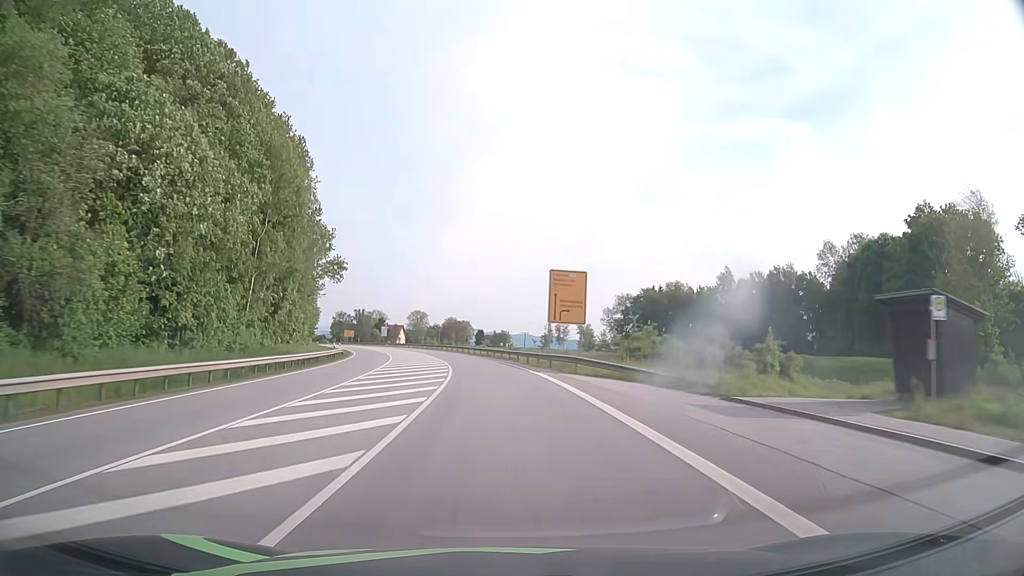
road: primary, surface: asphalt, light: Day
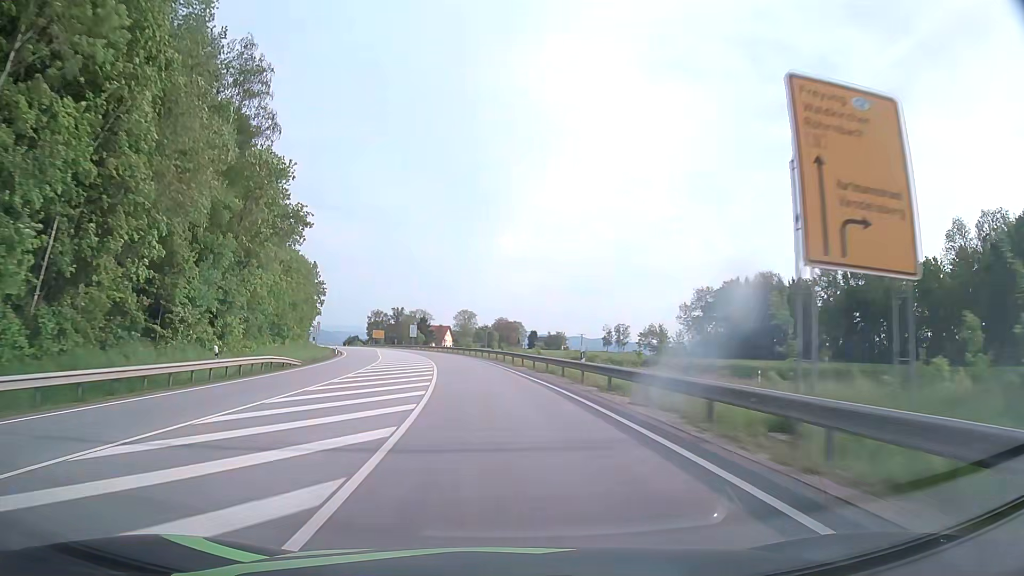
(-1.1, +30.8) m; -4°
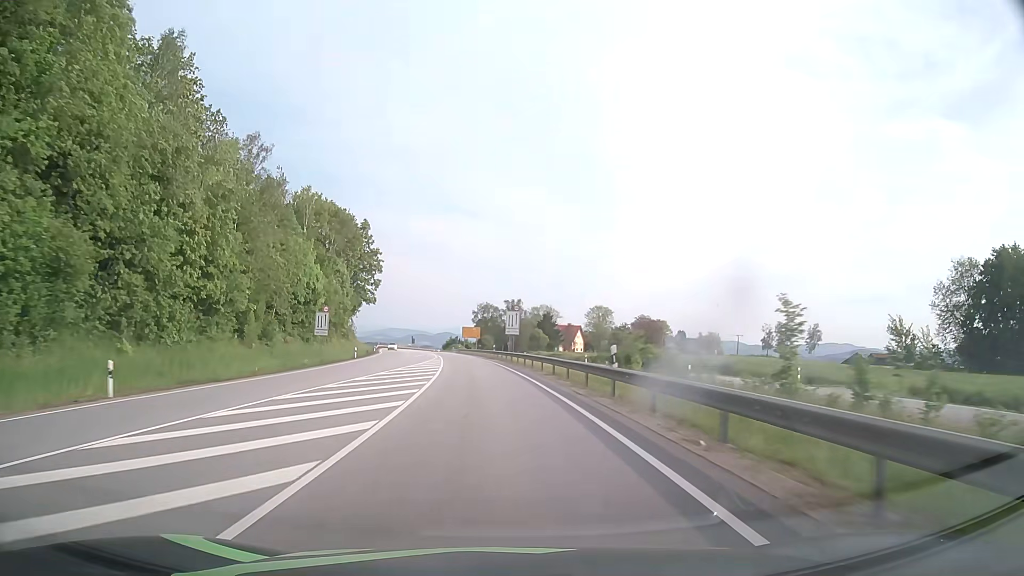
(-5.8, +61.2) m; -11°
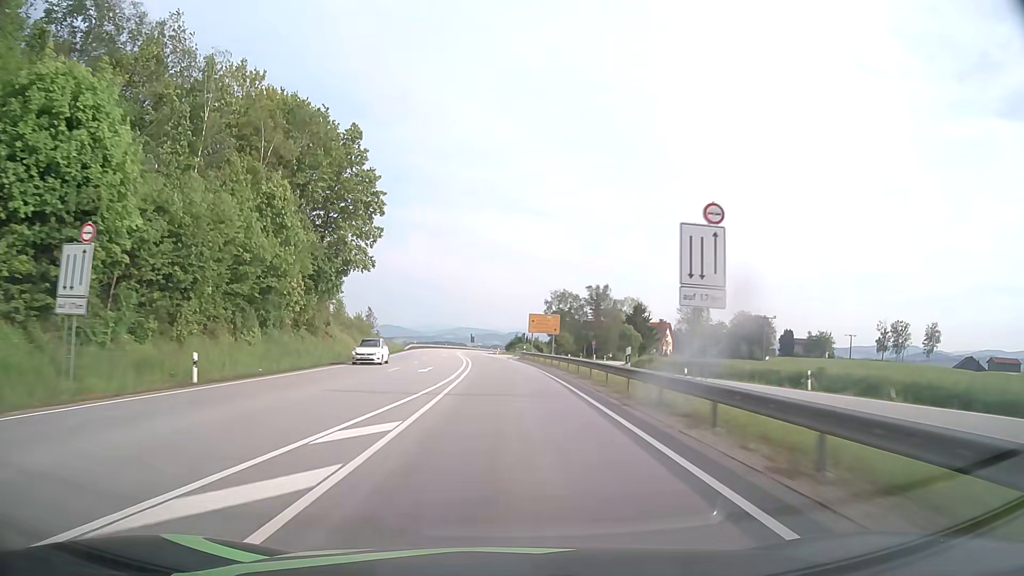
(-2.8, +46.0) m; -6°
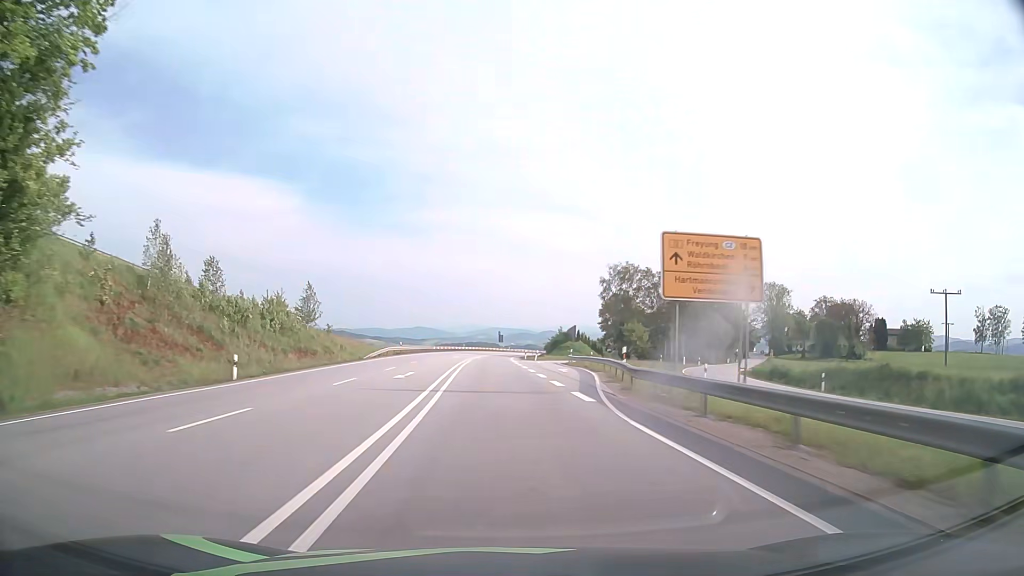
(-1.1, +46.4) m; -3°
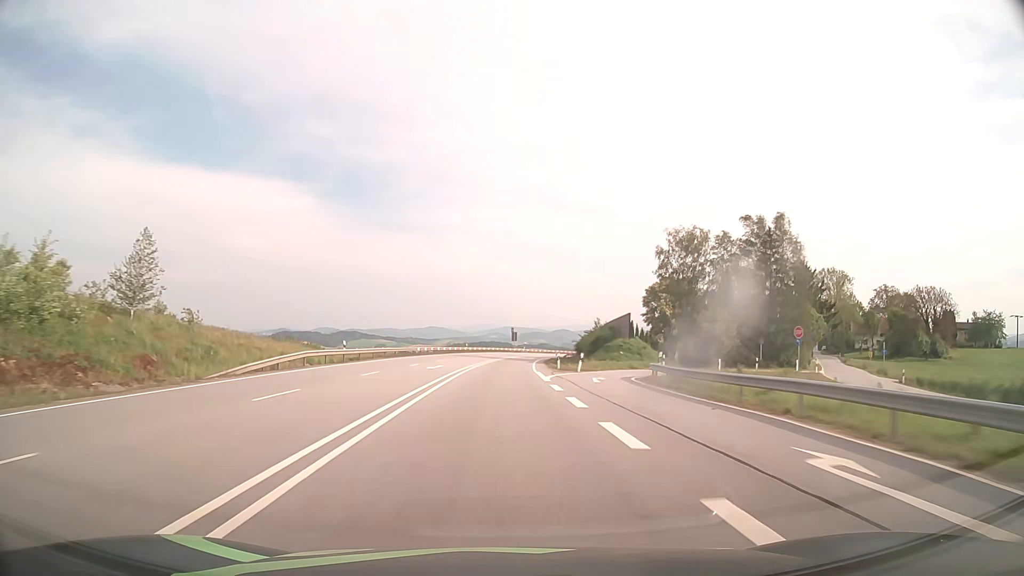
(-0.5, +31.1) m; -1°
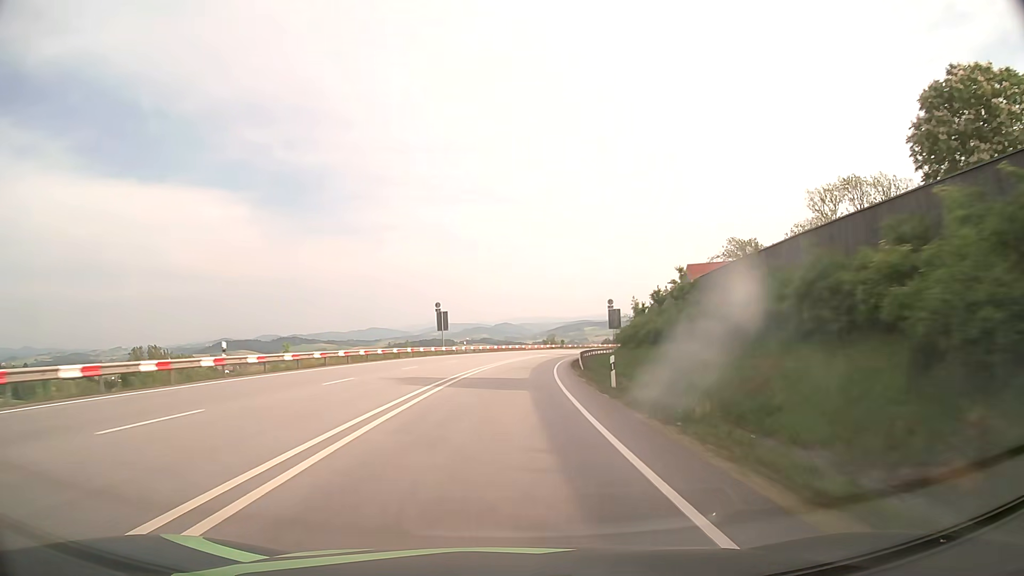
(+2.1, +78.4) m; +4°
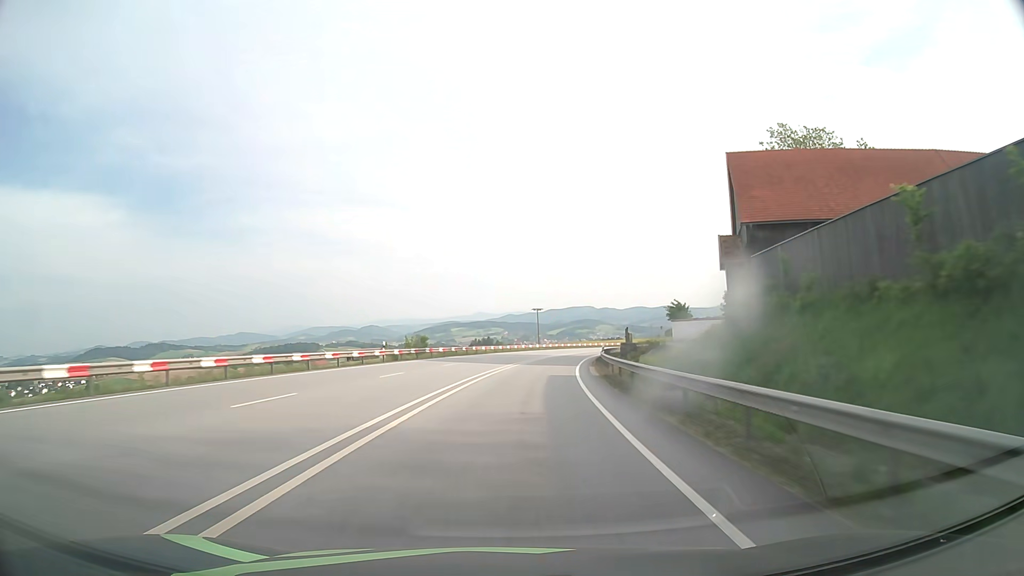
(+7.0, +78.9) m; +11°
(0, +10) (+1, +20) (+1, +30) (+3, +40) (+4, +50) (+6, +60) (+8, +69) (+10, +79) (+13, +89) (+15, +98) m
